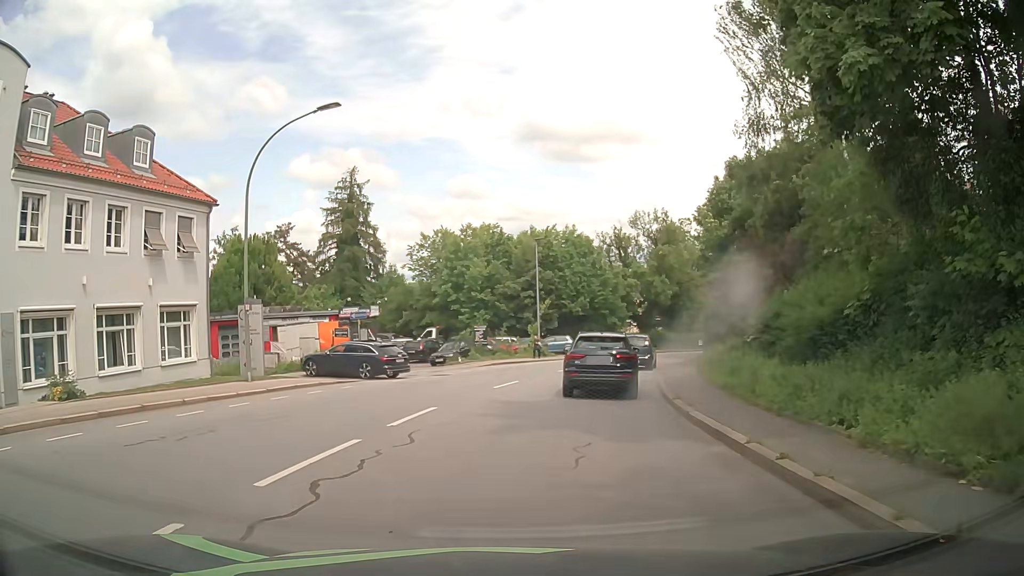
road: tertiary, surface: asphalt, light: Day
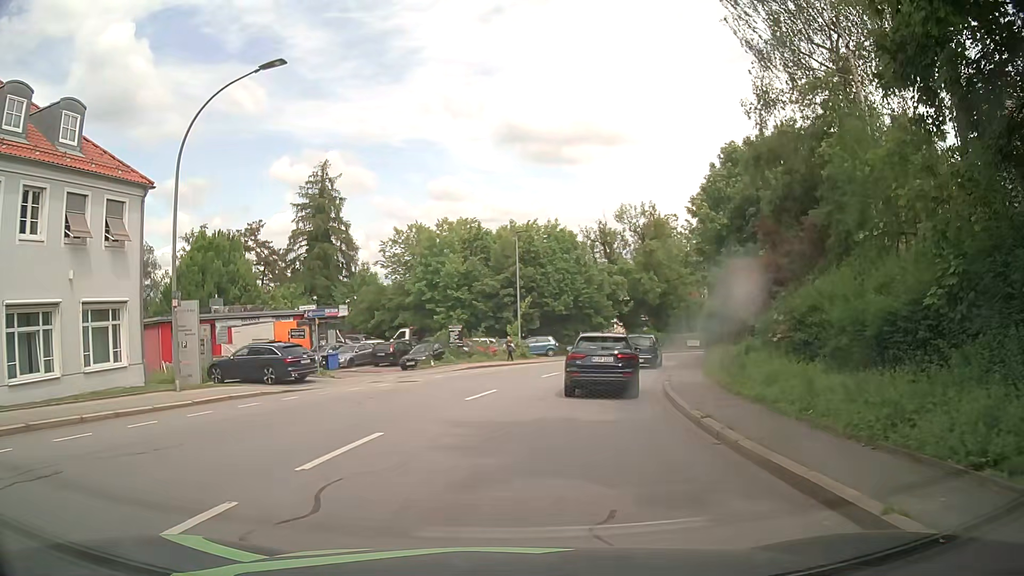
(0.0, +3.7) m; +1°
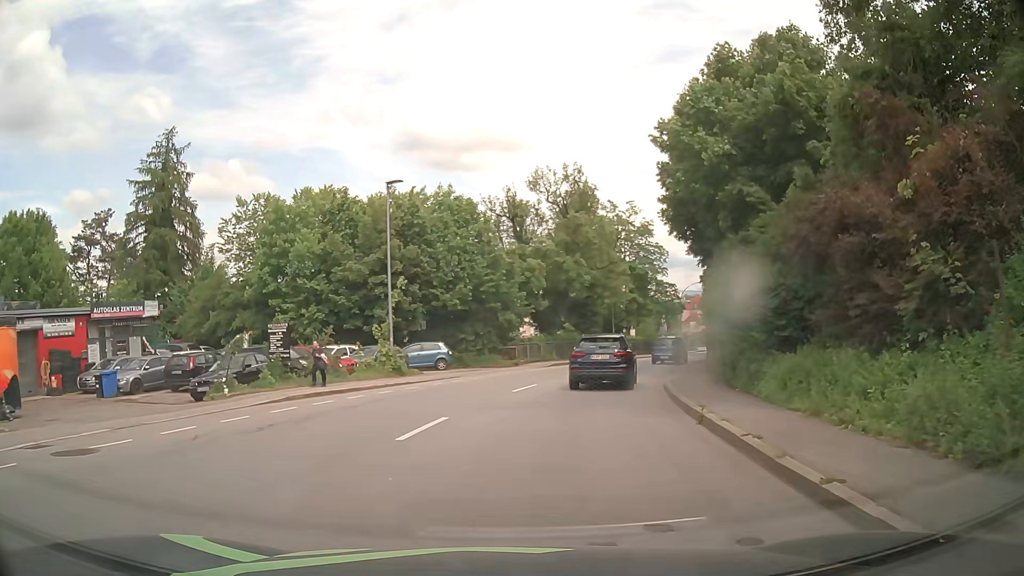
(+1.1, +15.5) m; +9°
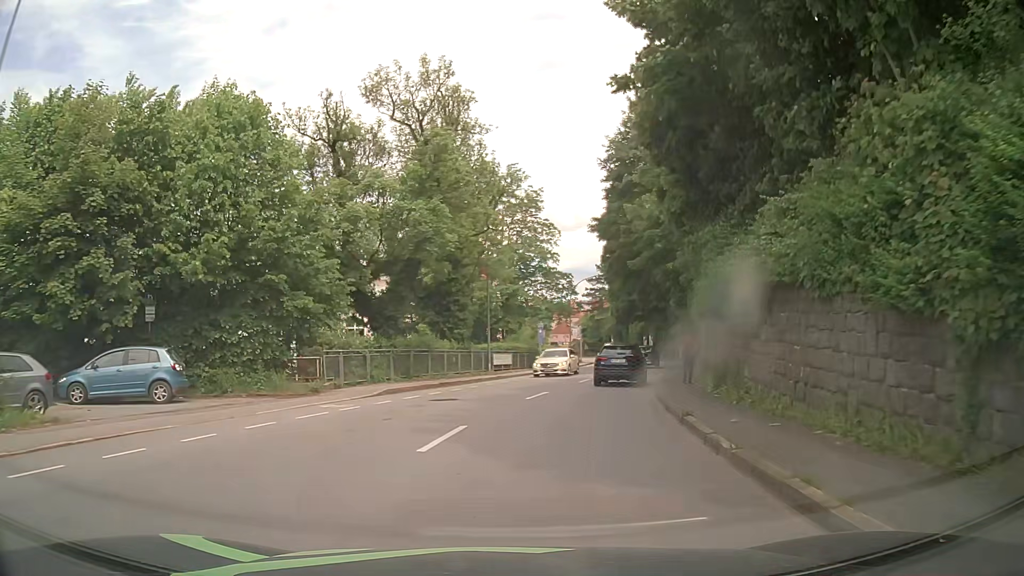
(+1.7, +19.4) m; +11°
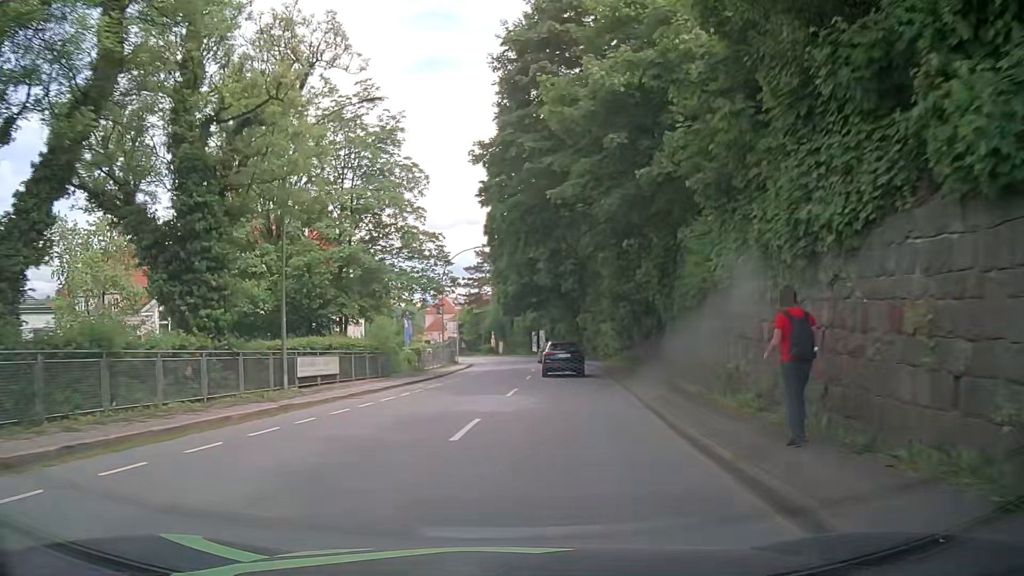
(+1.7, +18.3) m; +10°
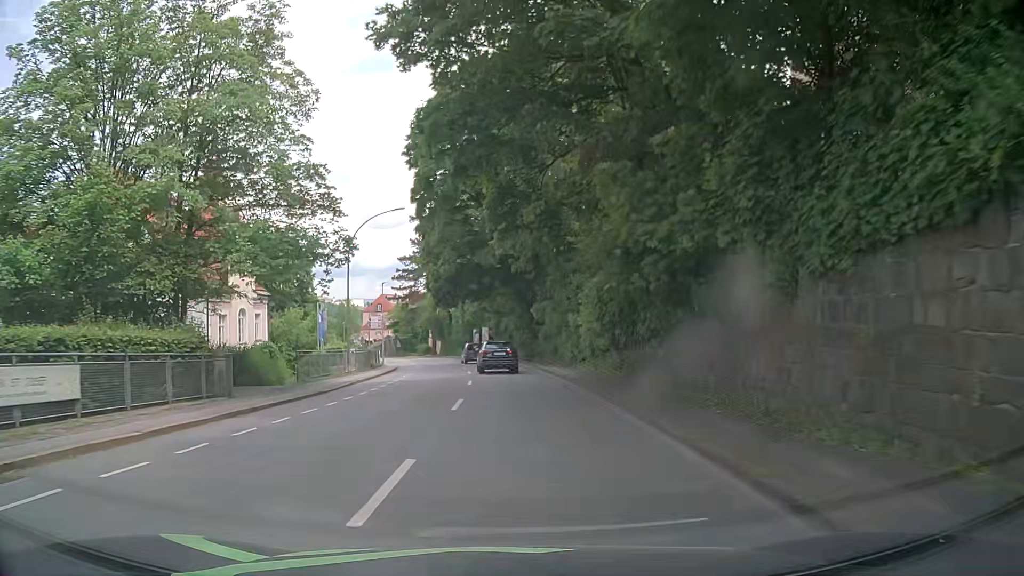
(+0.6, +13.7) m; +5°
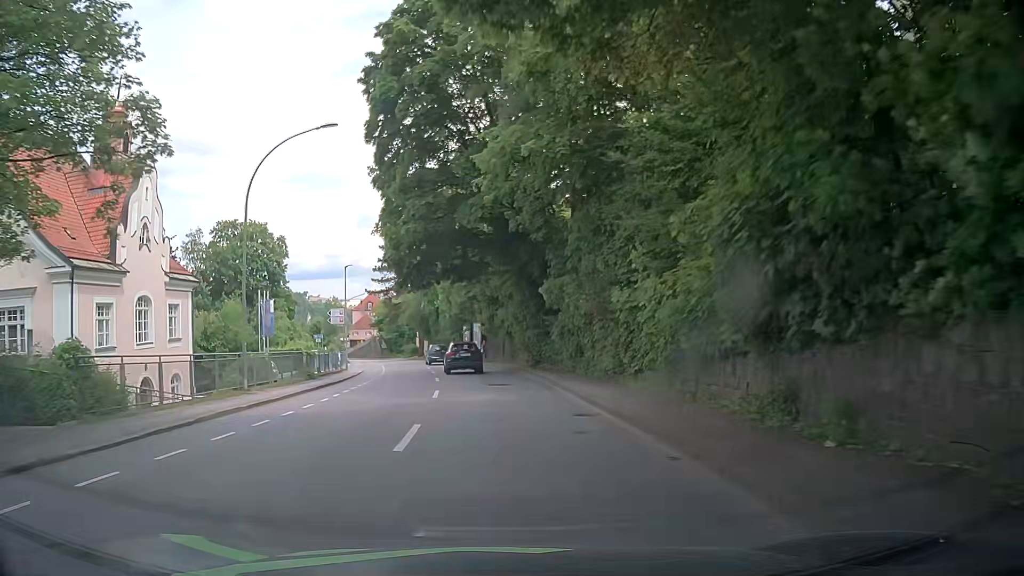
(+0.1, +14.4) m; -1°
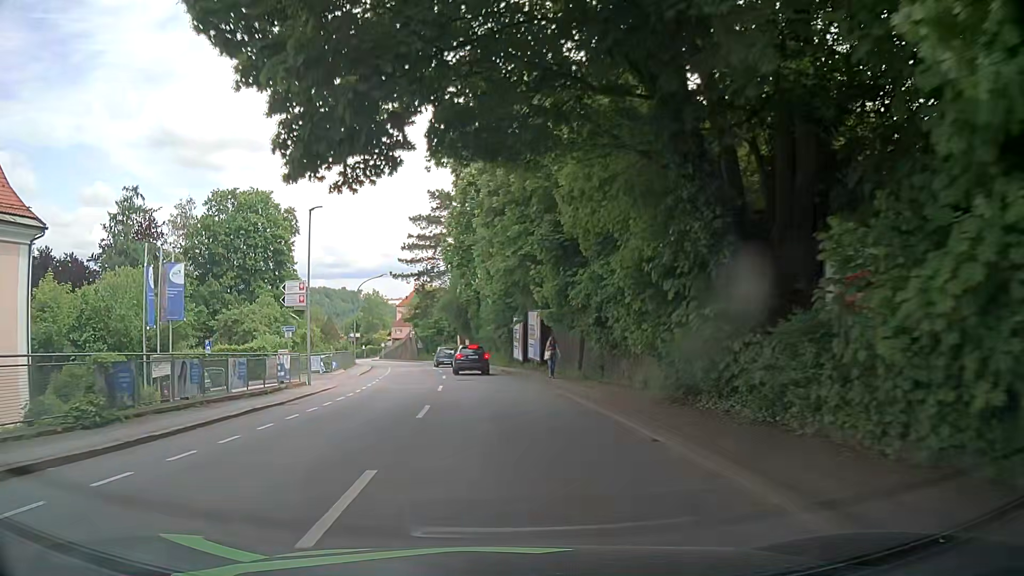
(-0.3, +22.2) m; -3°
(0, +10) (-1, +20) (-2, +30) (-3, +40) (-4, +50) (-6, +60) (-8, +69) (-10, +79) (-13, +89) (-16, +98) m
